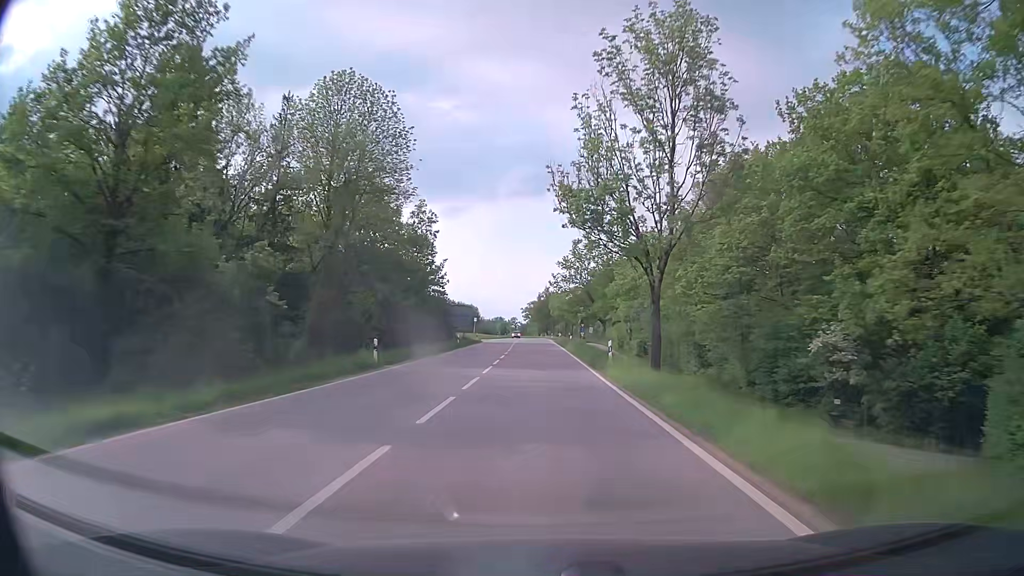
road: secondary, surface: asphalt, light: Day
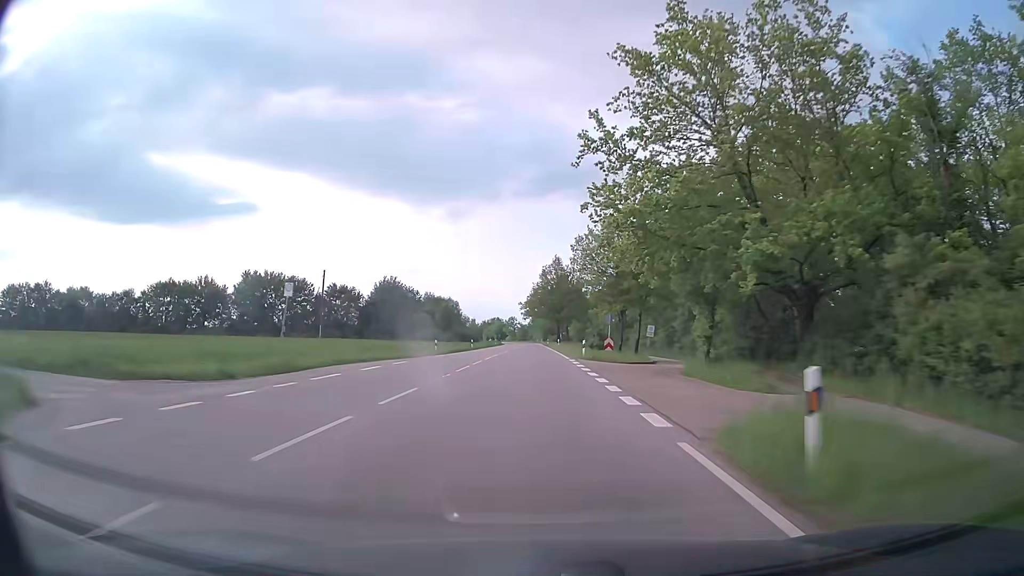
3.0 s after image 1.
(-0.3, +81.3) m; 0°
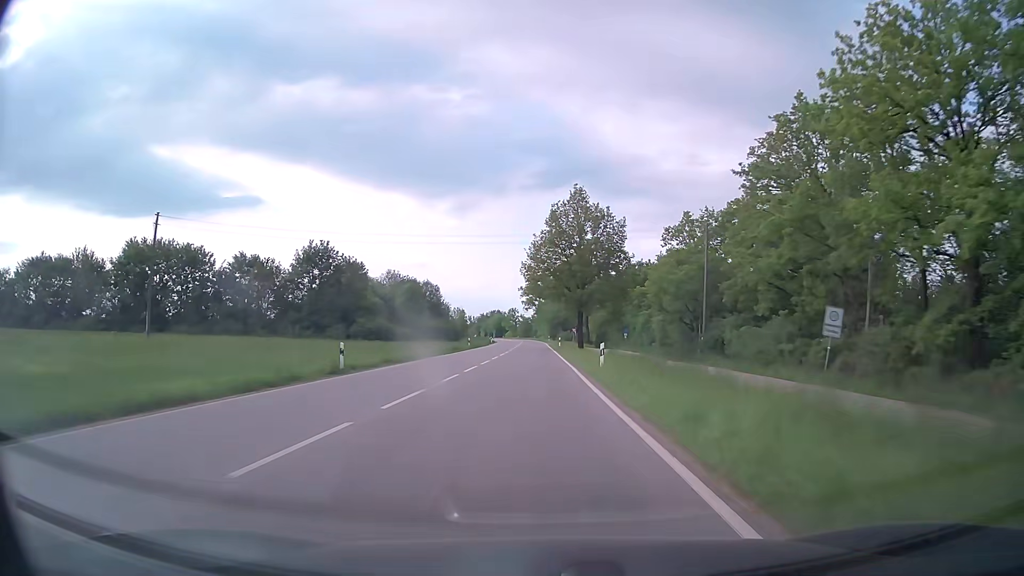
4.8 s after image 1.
(-0.3, +48.9) m; -1°
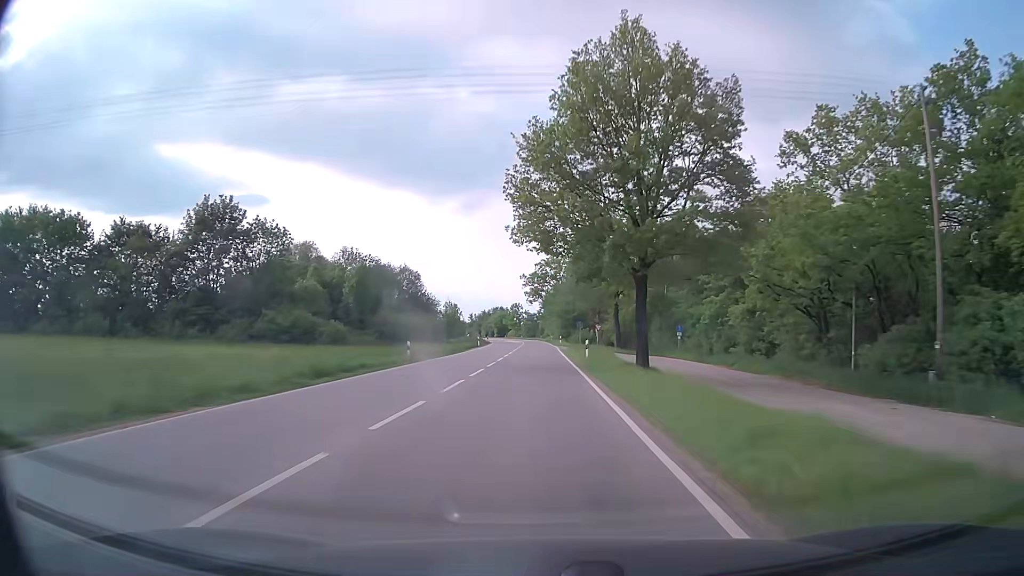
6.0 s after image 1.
(-0.2, +32.6) m; -1°
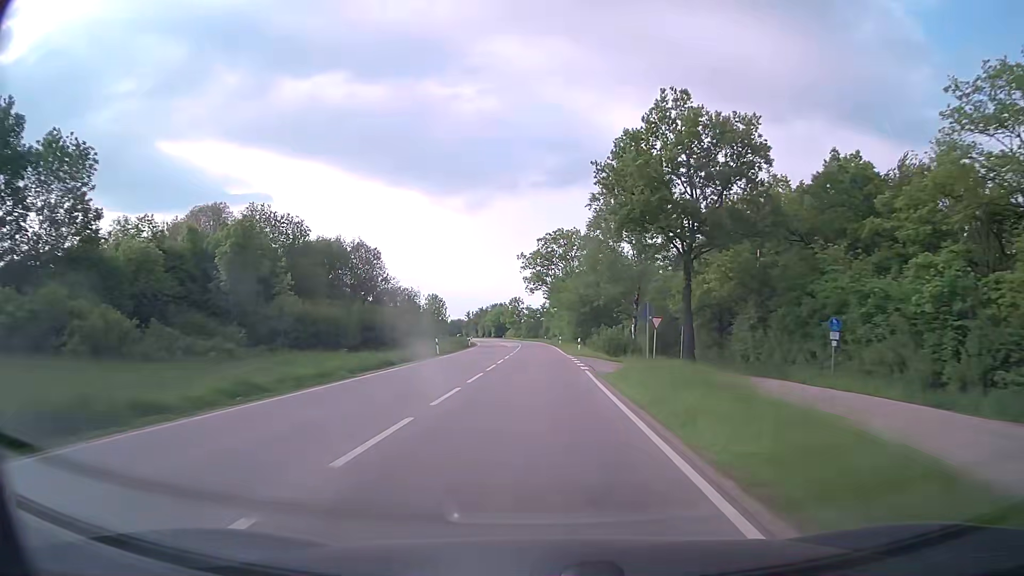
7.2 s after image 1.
(-0.1, +32.7) m; 0°
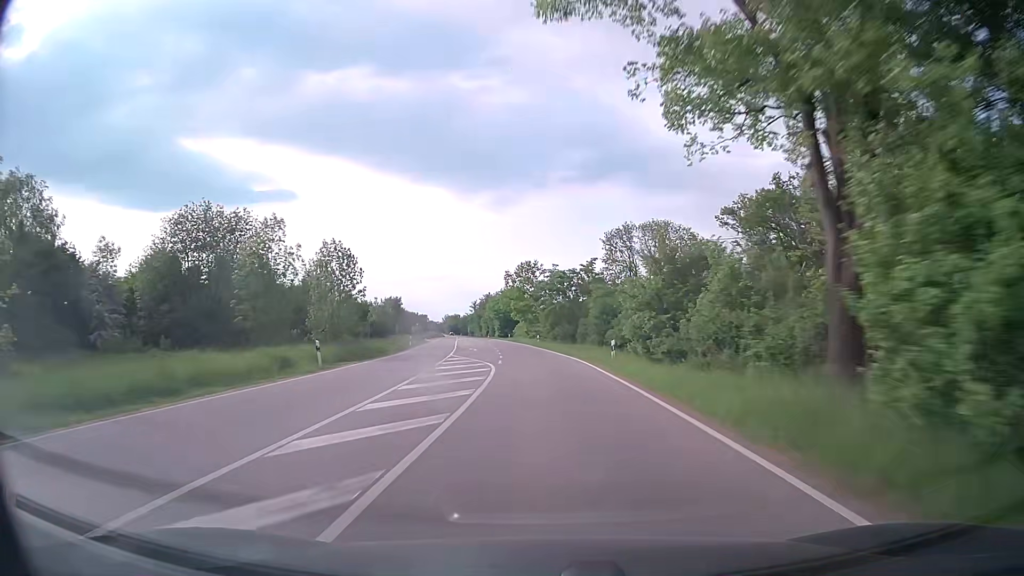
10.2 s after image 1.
(-1.4, +81.8) m; -3°
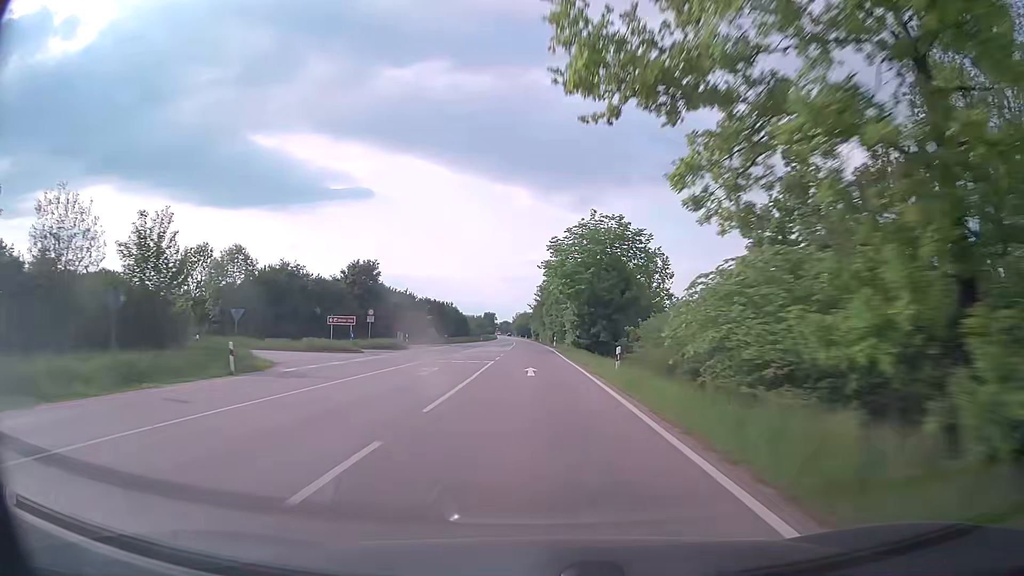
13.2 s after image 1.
(-4.9, +81.4) m; -7°
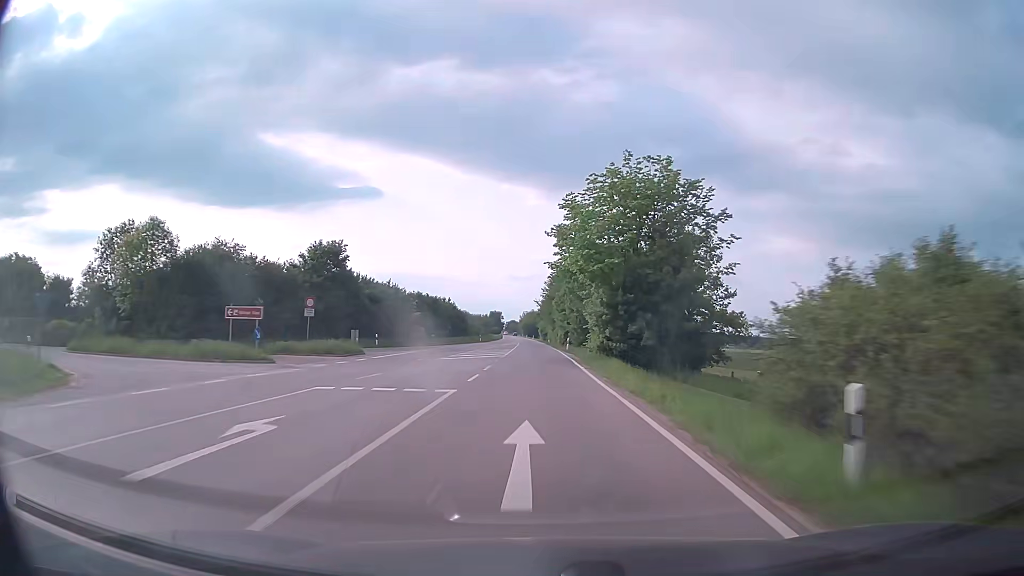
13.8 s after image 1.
(-0.2, +16.3) m; -1°
(0, +10) (0, +20) (0, +30) (0, +40) (0, +50) (0, +60) (-1, +70) (-1, +80) (-1, +90) (-1, +100) m
